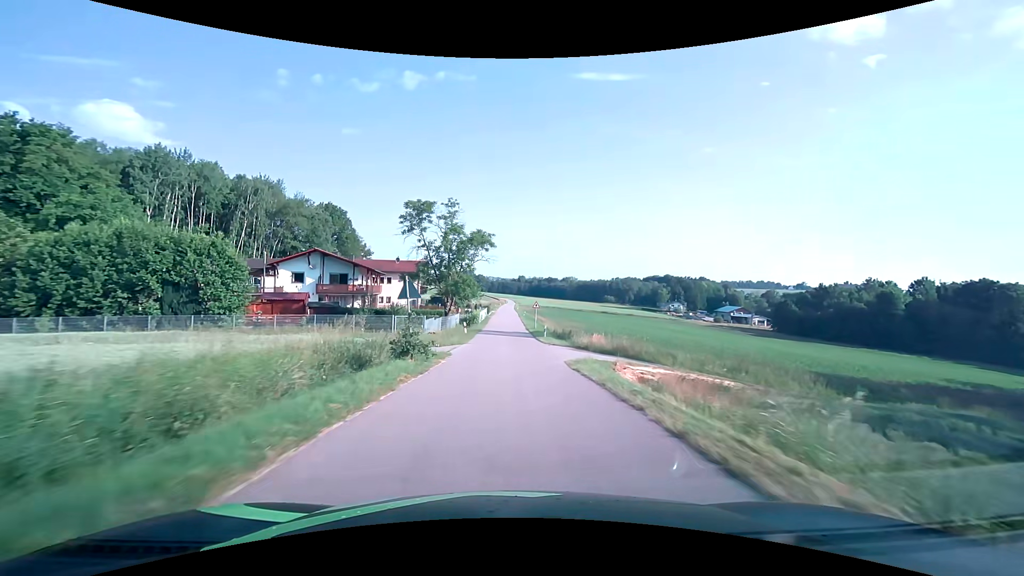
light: Day
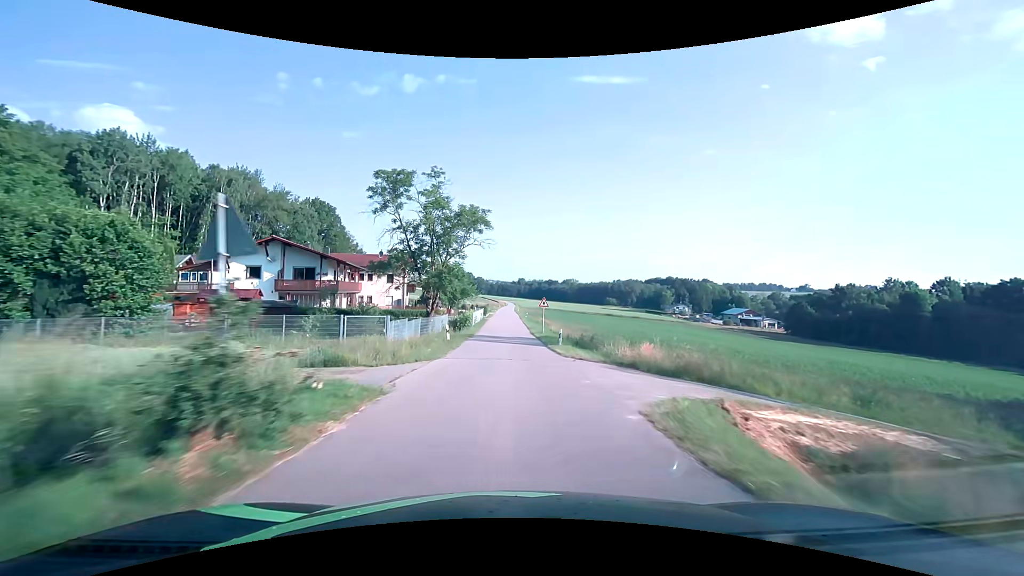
(0.0, +10.7) m; 0°
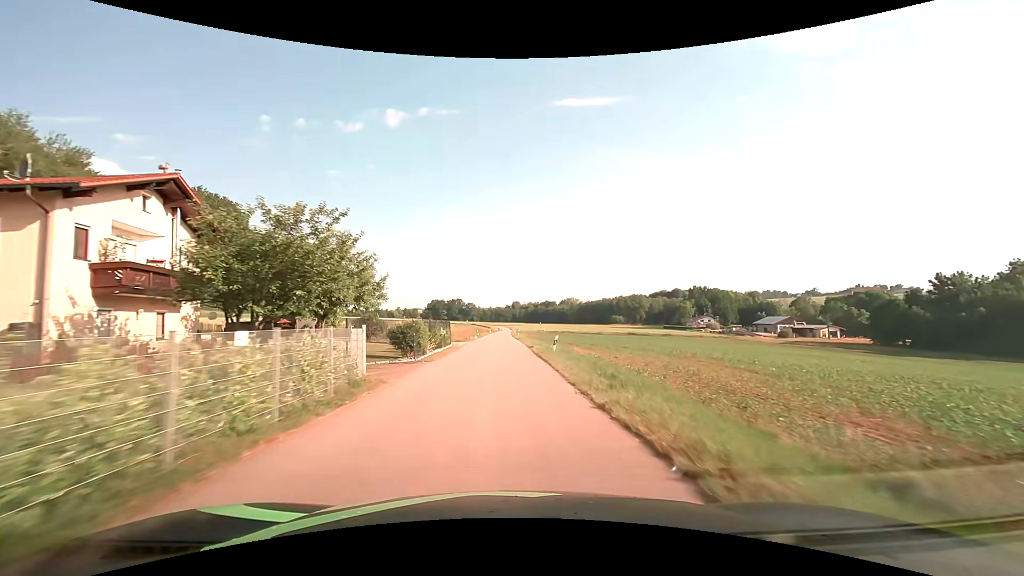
(+0.4, +52.0) m; +1°
